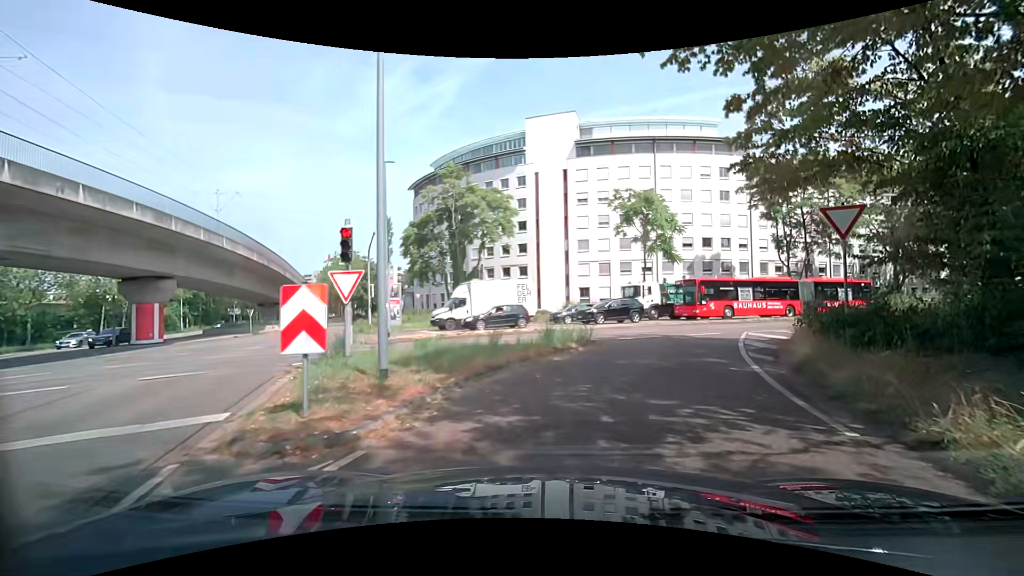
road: secondary_link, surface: asphalt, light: Day
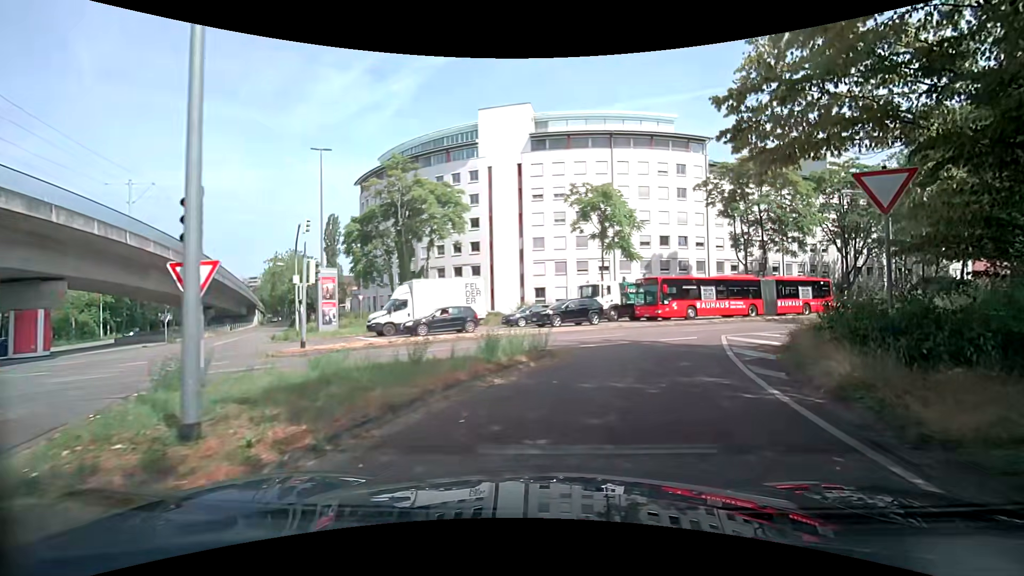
(+0.1, +3.3) m; +5°
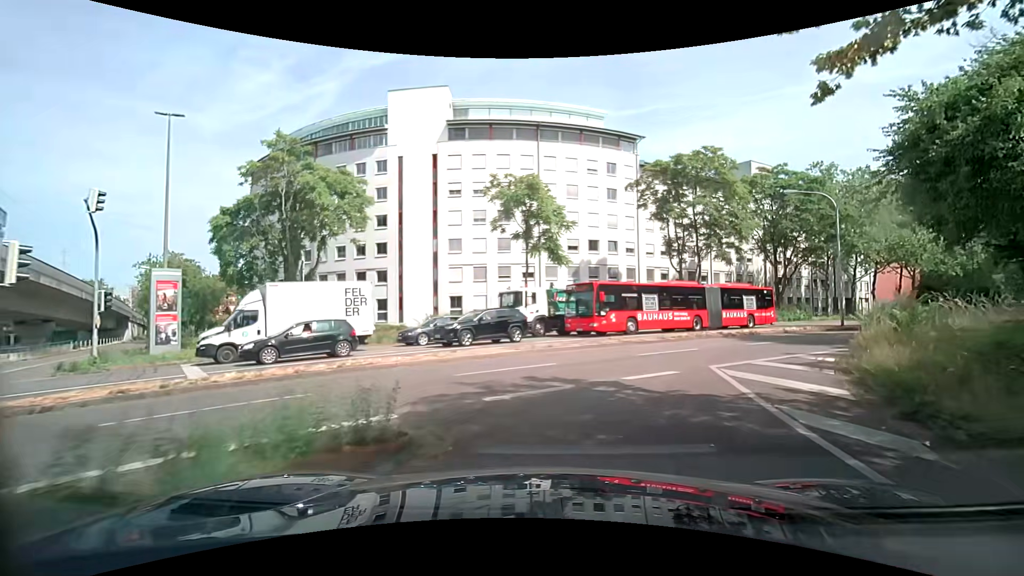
(+0.4, +7.1) m; +9°
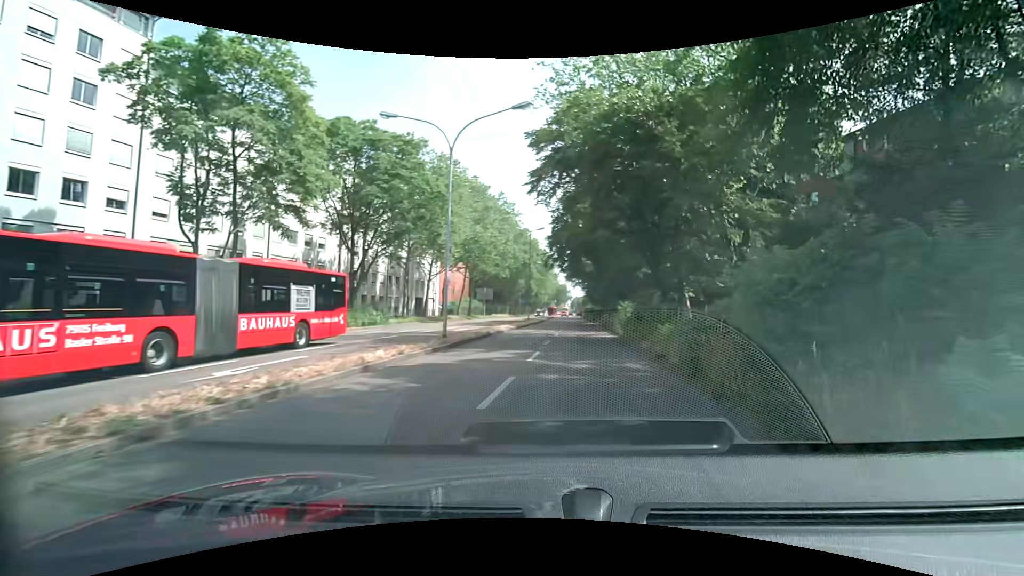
(+5.7, +18.0) m; +44°
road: secondary
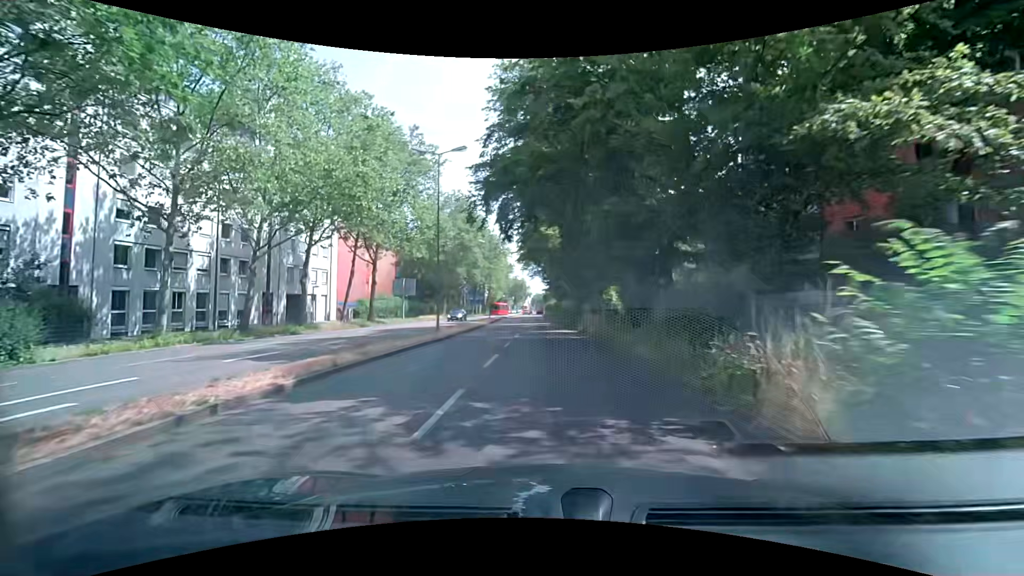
(+2.5, +26.2) m; +5°
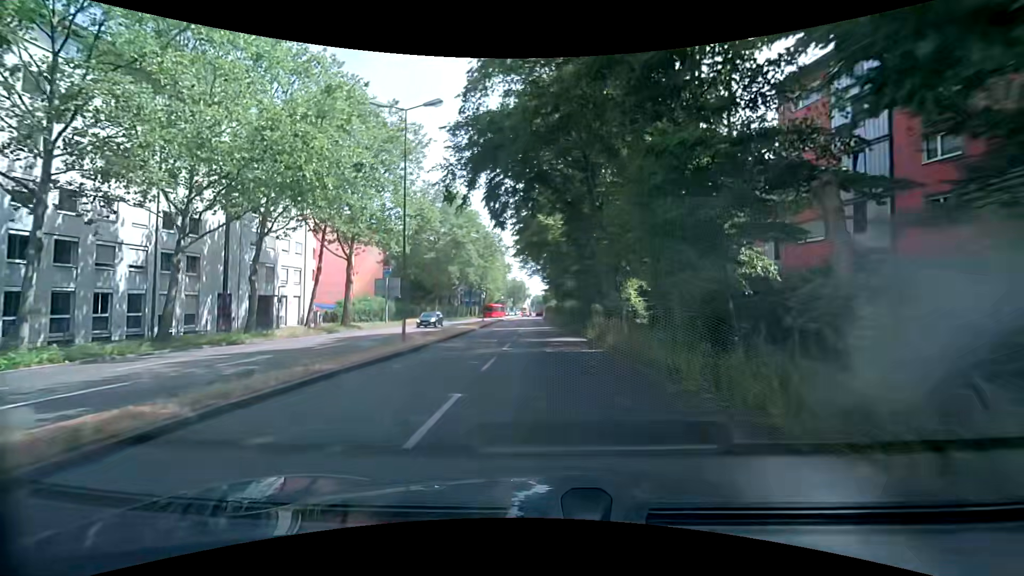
(+0.1, +6.3) m; +1°
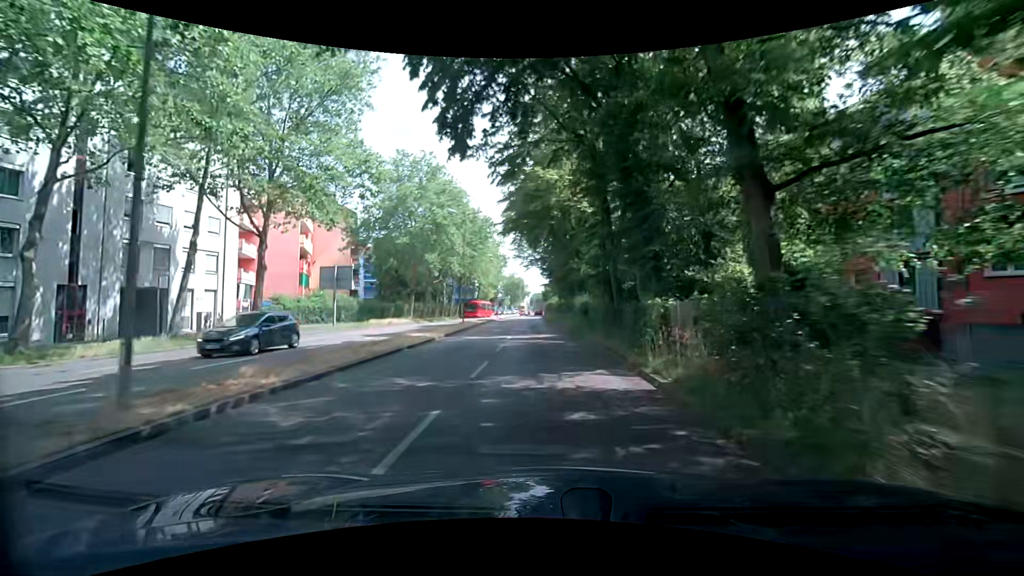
(+0.3, +13.3) m; +1°
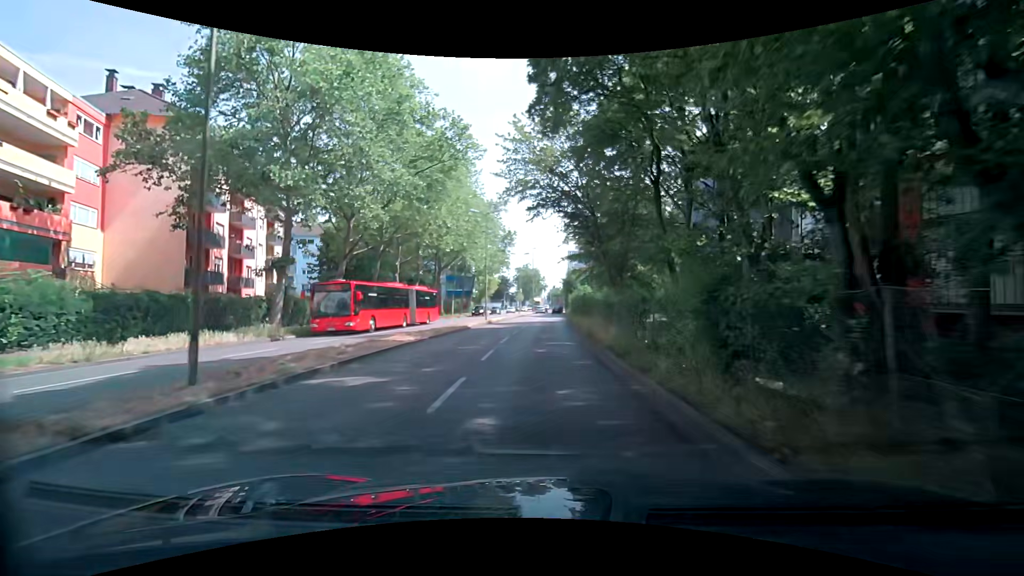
(-0.4, +33.4) m; 0°
(0, +10) (-1, +20) (-1, +30) (-1, +40) (-1, +50) (0, +60) (-1, +70) (-1, +80) (0, +90) (0, +100) m
